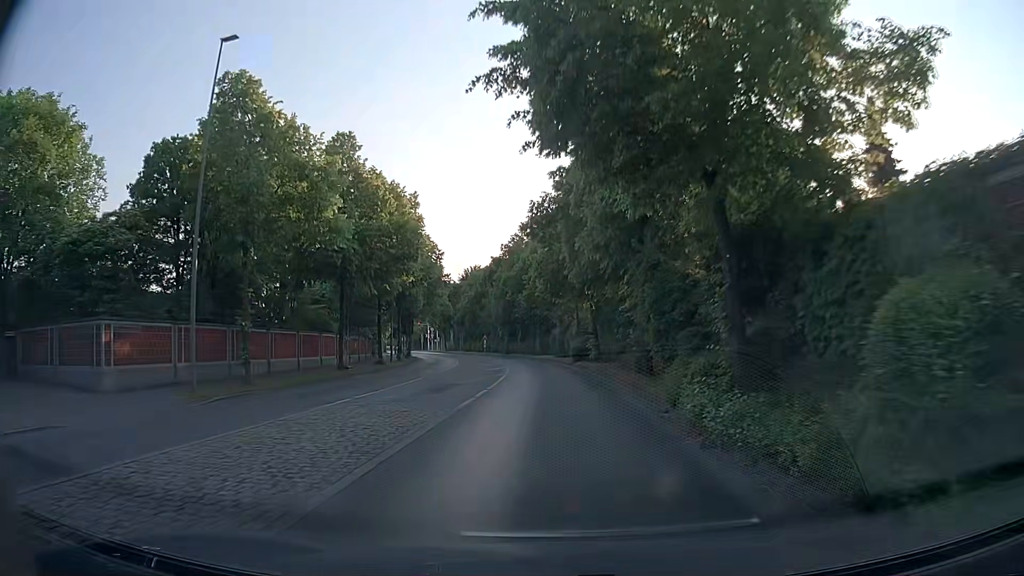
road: tertiary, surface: asphalt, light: Day
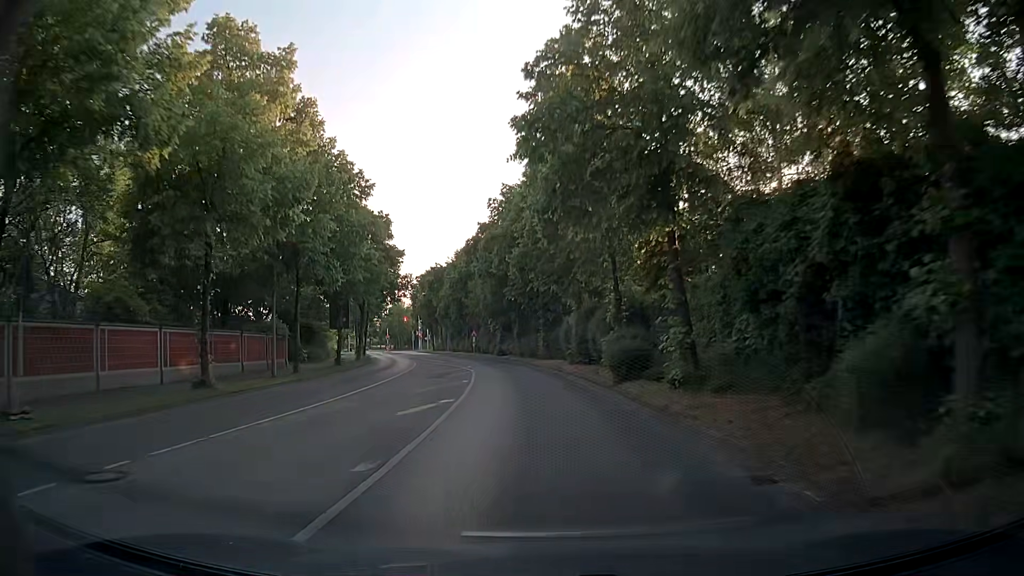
(-0.1, +23.0) m; -1°
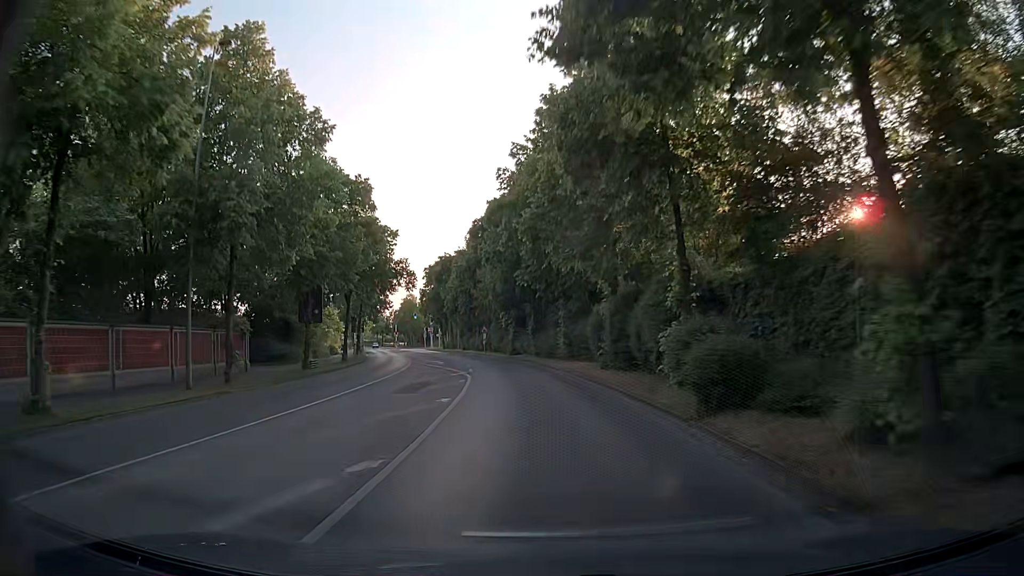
(0.0, +8.3) m; -1°
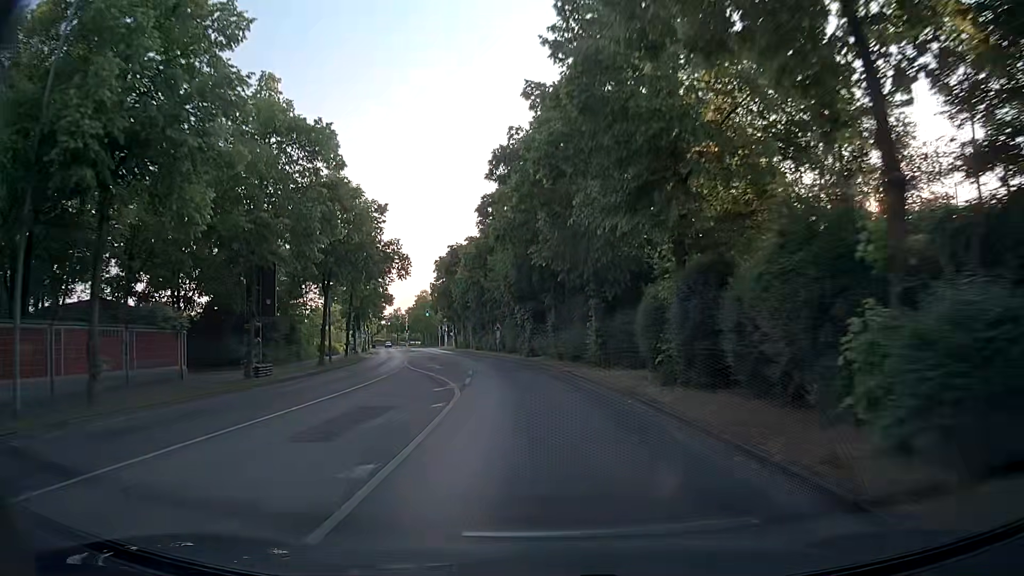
(-0.1, +8.4) m; -2°
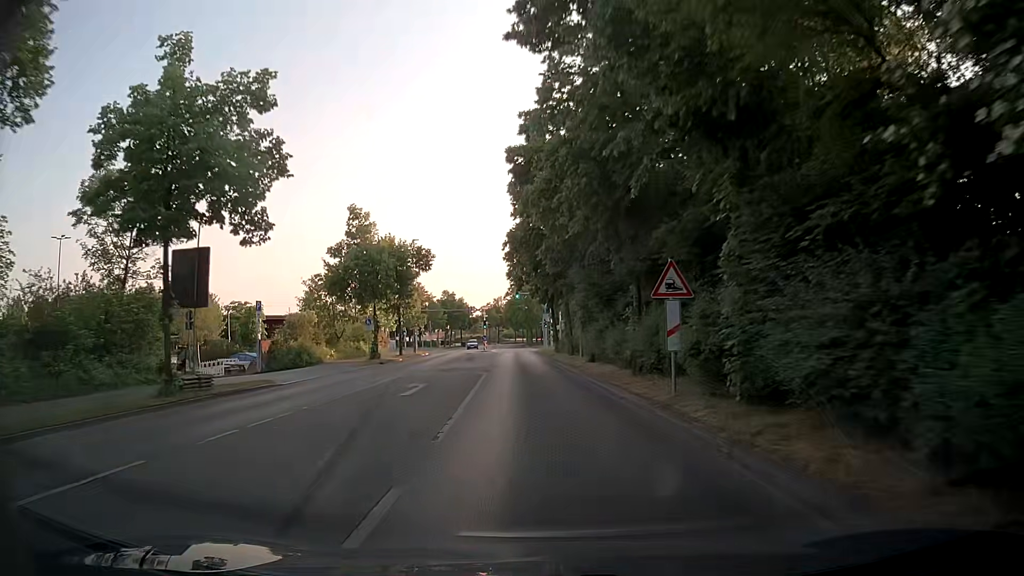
(-3.8, +41.2) m; -10°
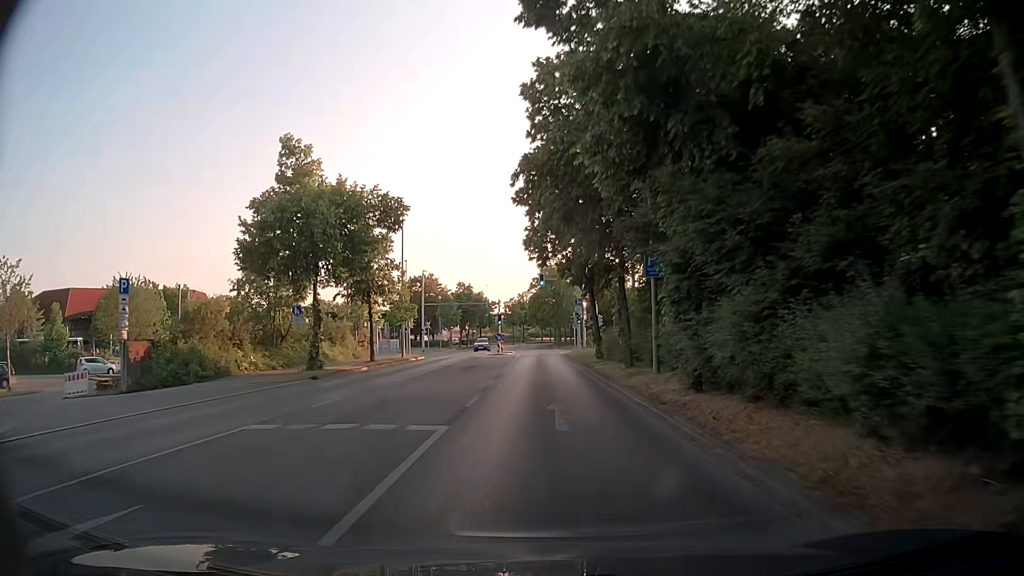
(-0.5, +16.4) m; -3°
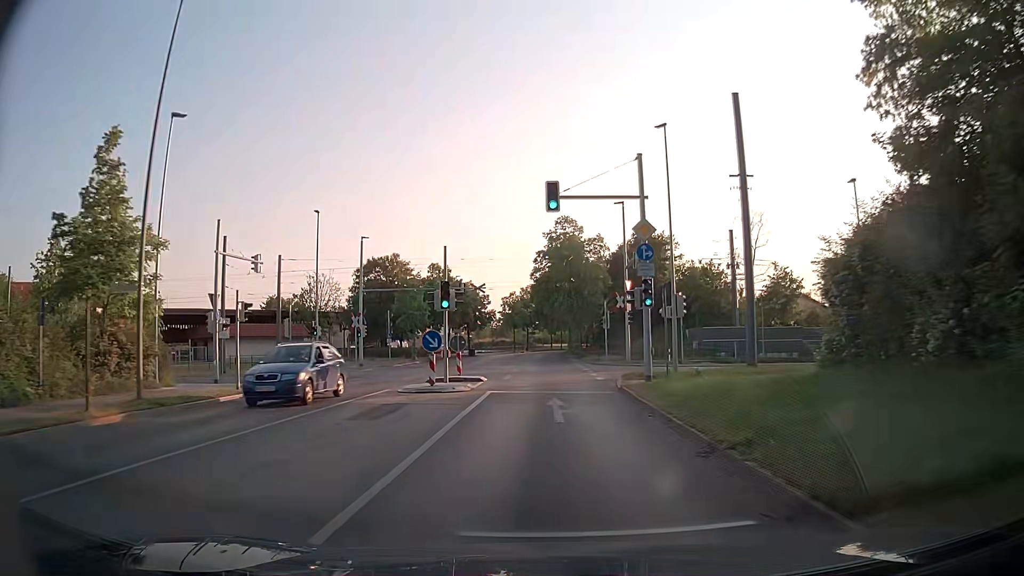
(-0.1, +33.7) m; 0°
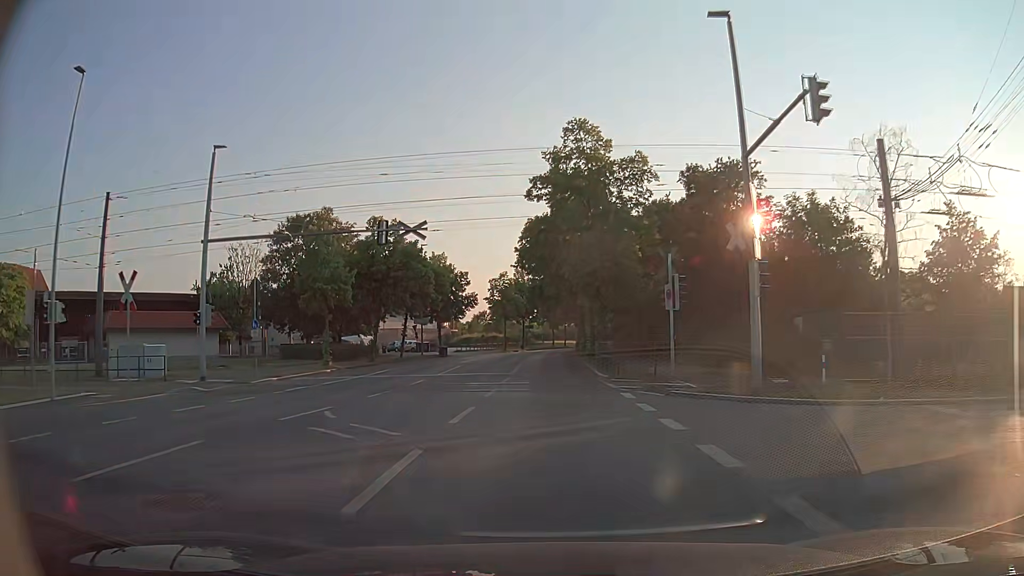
(-0.1, +26.7) m; 0°
(0, +10) (0, +20) (0, +30) (0, +40) (0, +50) (0, +60) (0, +70) (+1, +80) (+1, +90) (+3, +100) m
